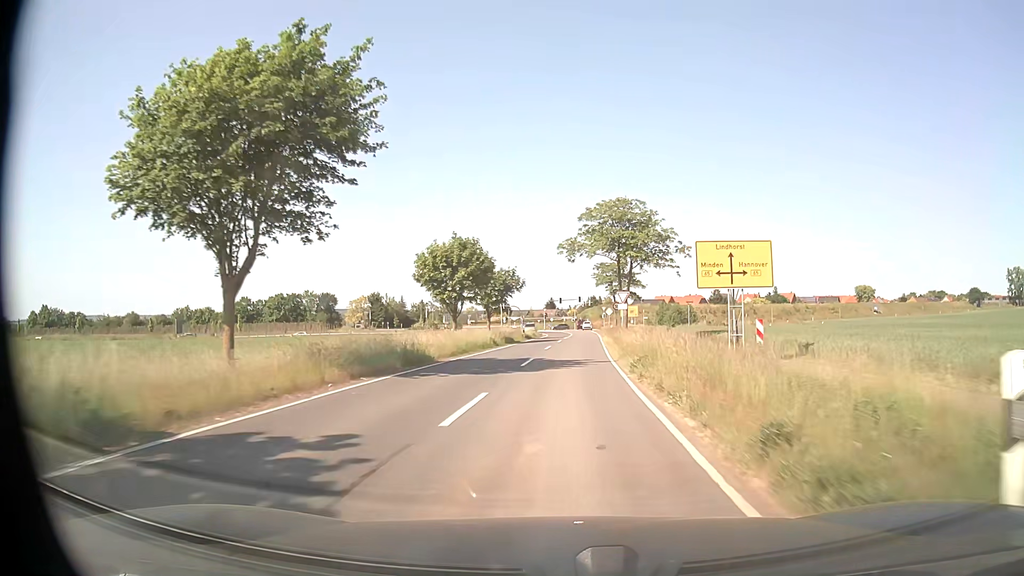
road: tertiary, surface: asphalt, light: Day
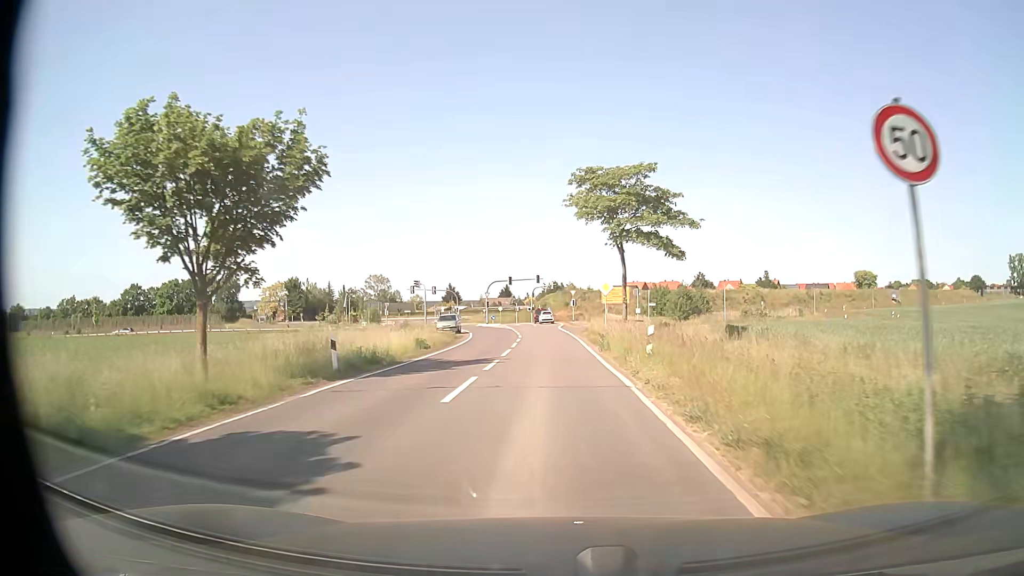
(+1.5, +44.8) m; +4°
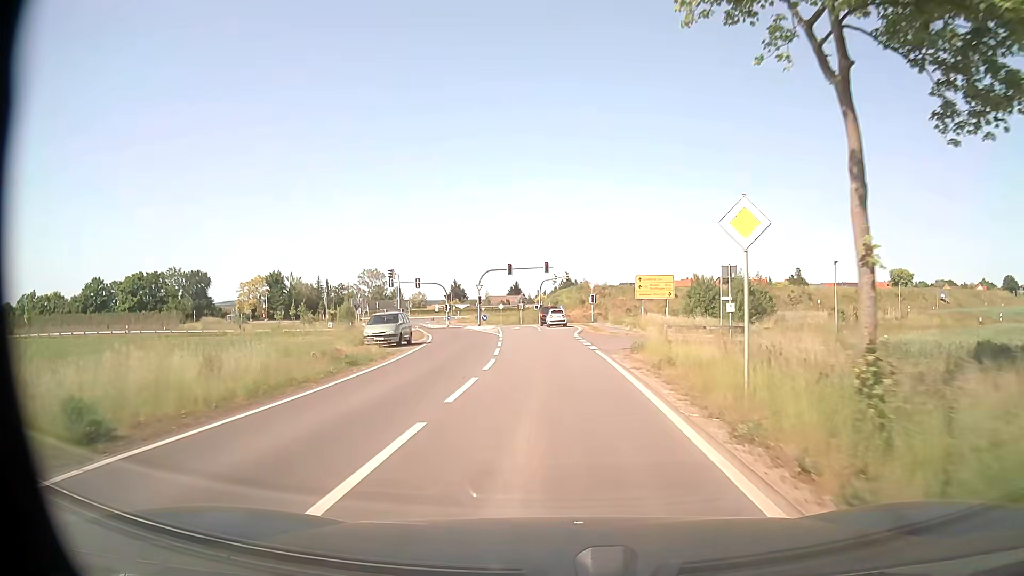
(-0.2, +23.5) m; -1°
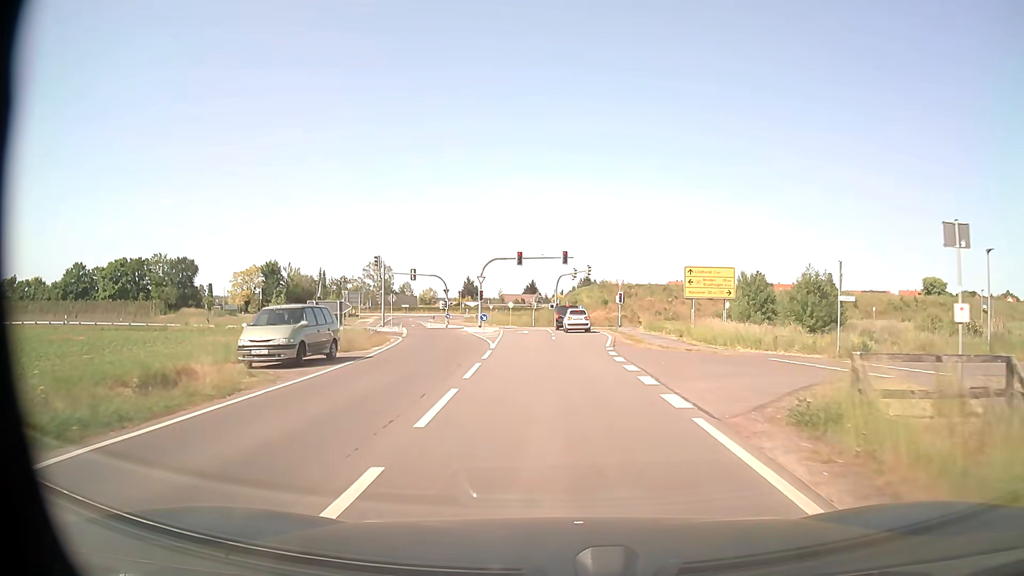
(-0.2, +14.3) m; -1°
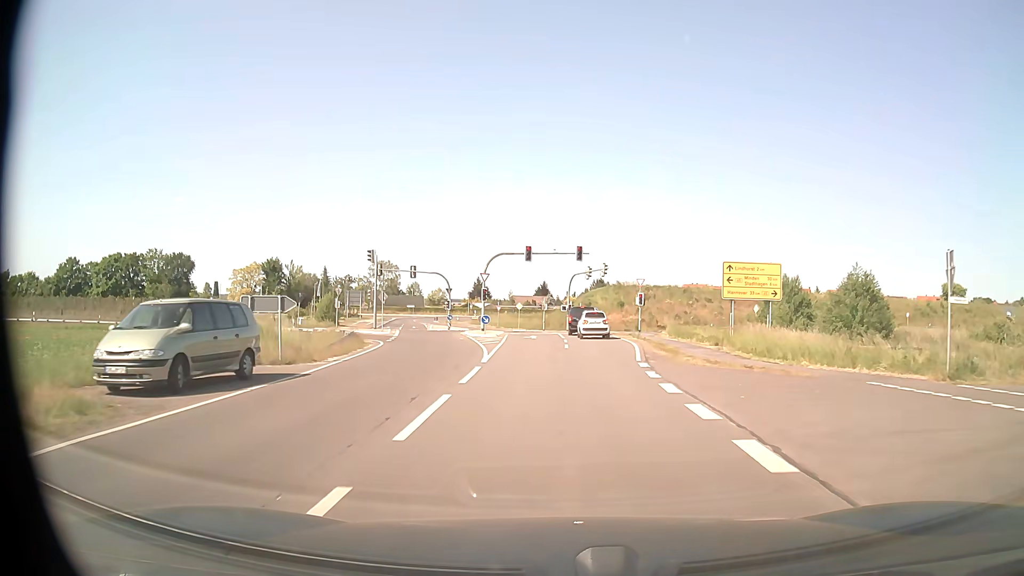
(-0.1, +6.7) m; -1°
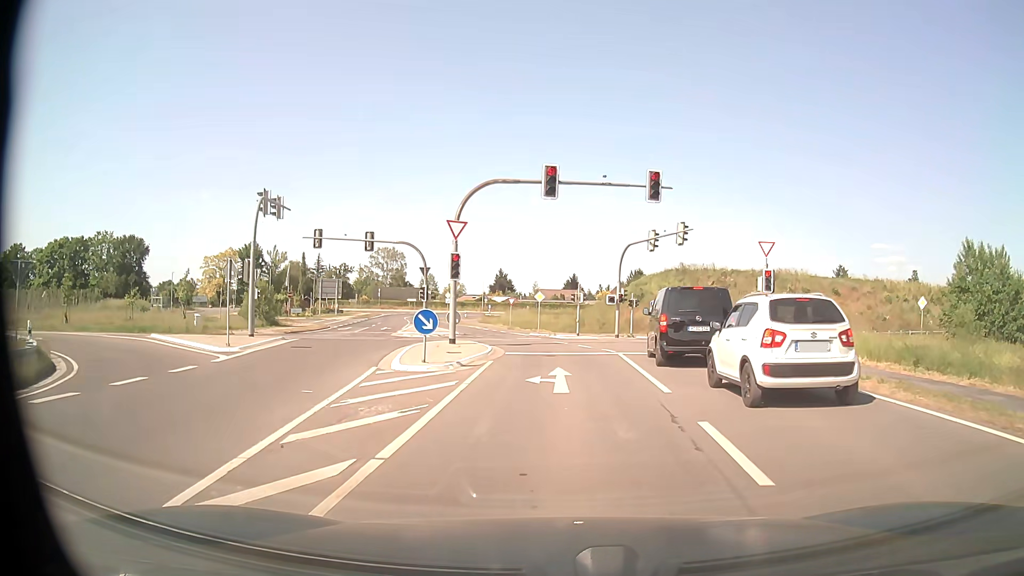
(-0.8, +28.0) m; -2°
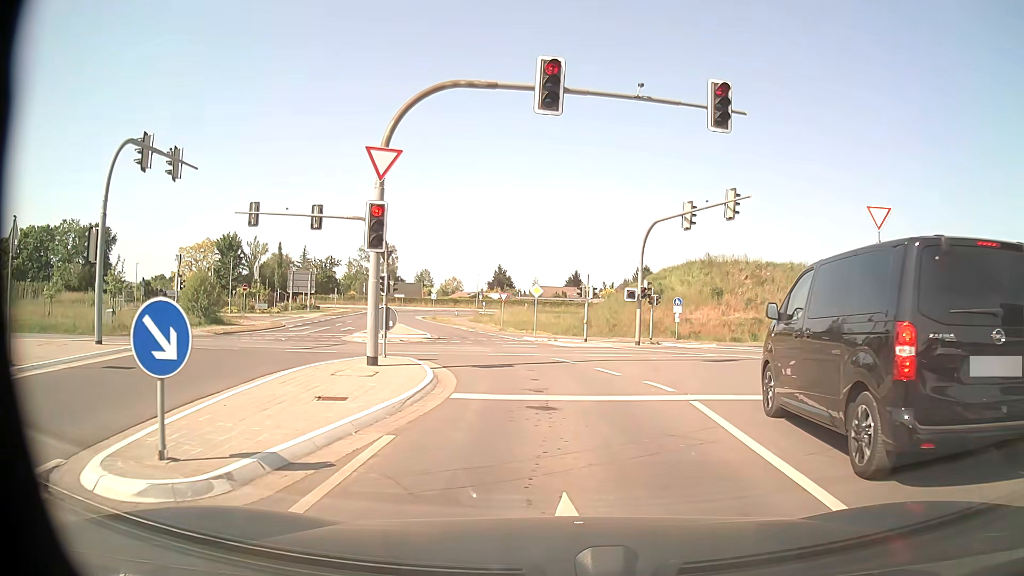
(0.0, +10.7) m; 0°
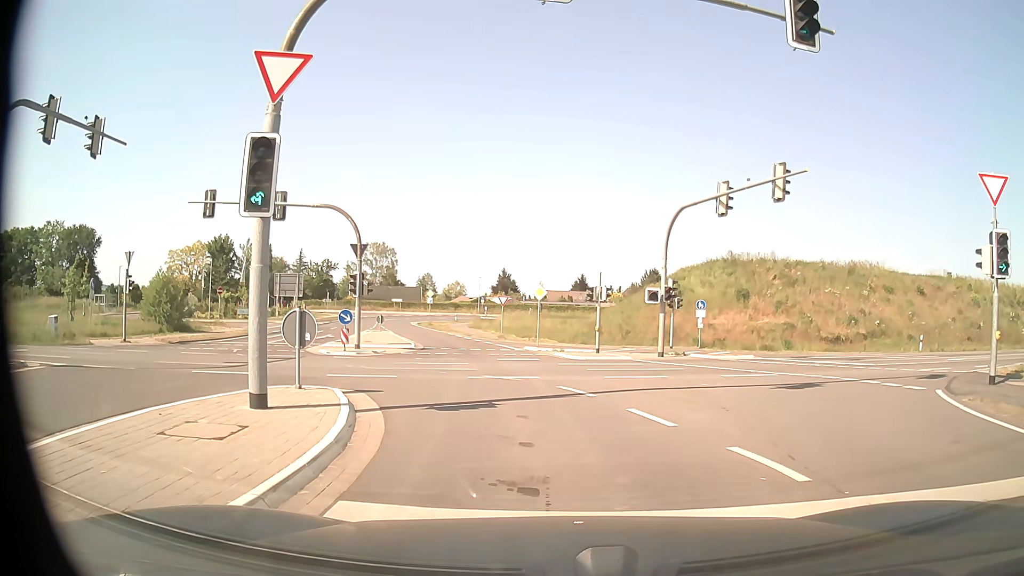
(0.0, +5.6) m; -1°
(0, +10) (-5, +19) (-14, +22) (-24, +21) (-34, +18) (-43, +16) (-53, +14) (-63, +13) (-73, +12) (-83, +10) m
